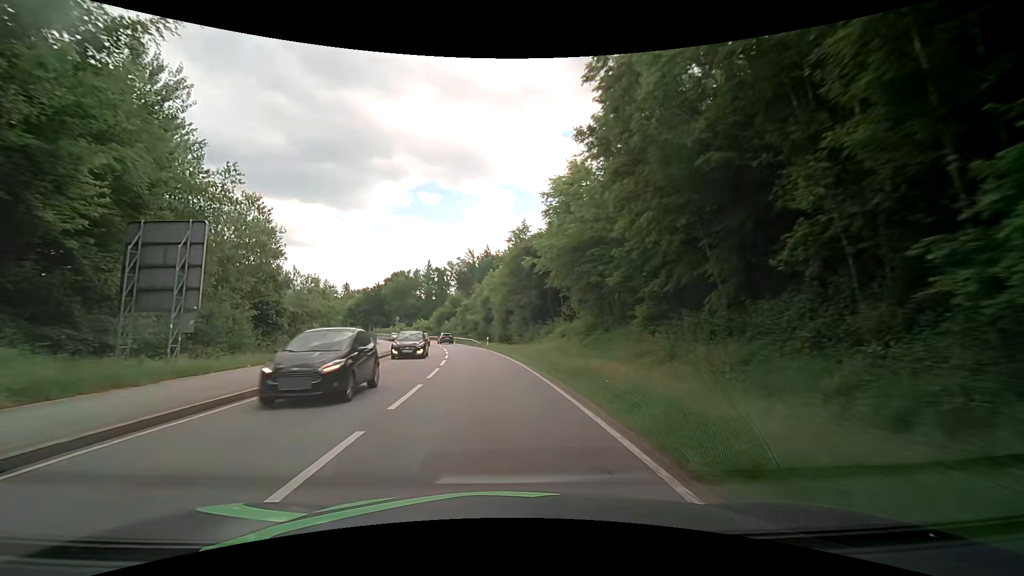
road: secondary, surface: asphalt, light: Day
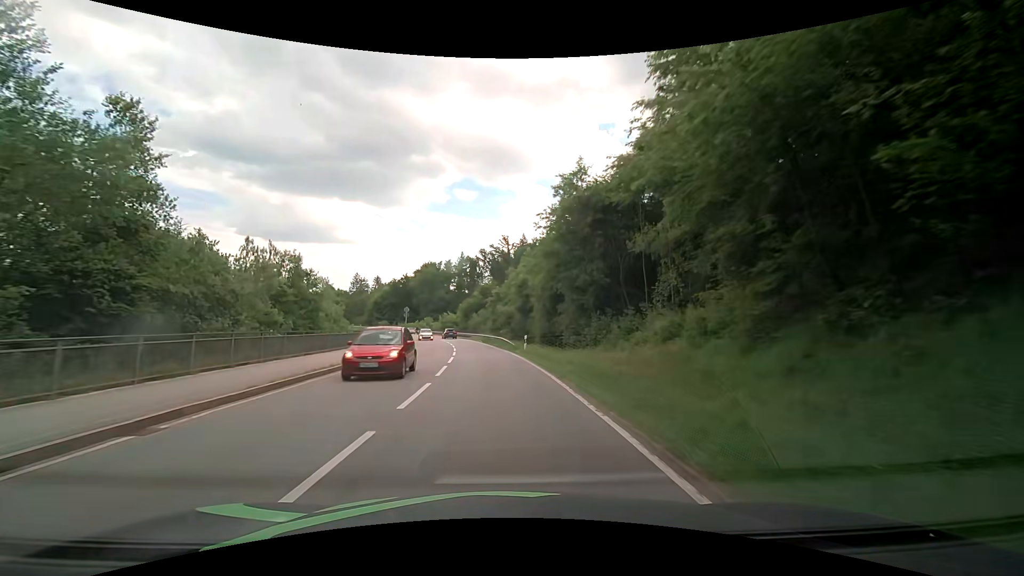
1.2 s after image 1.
(-0.7, +18.4) m; -4°
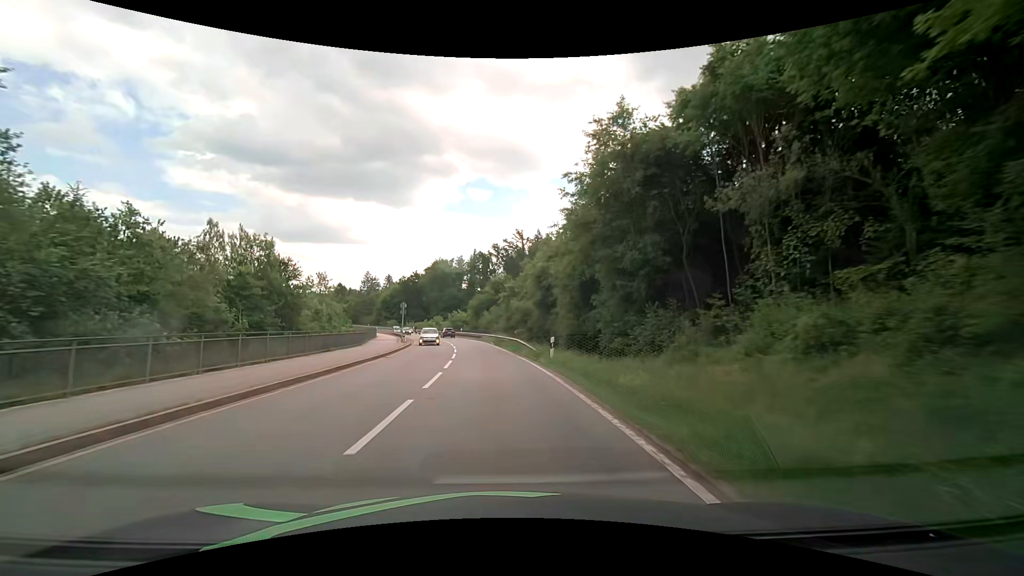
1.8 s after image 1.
(-0.3, +9.2) m; -2°
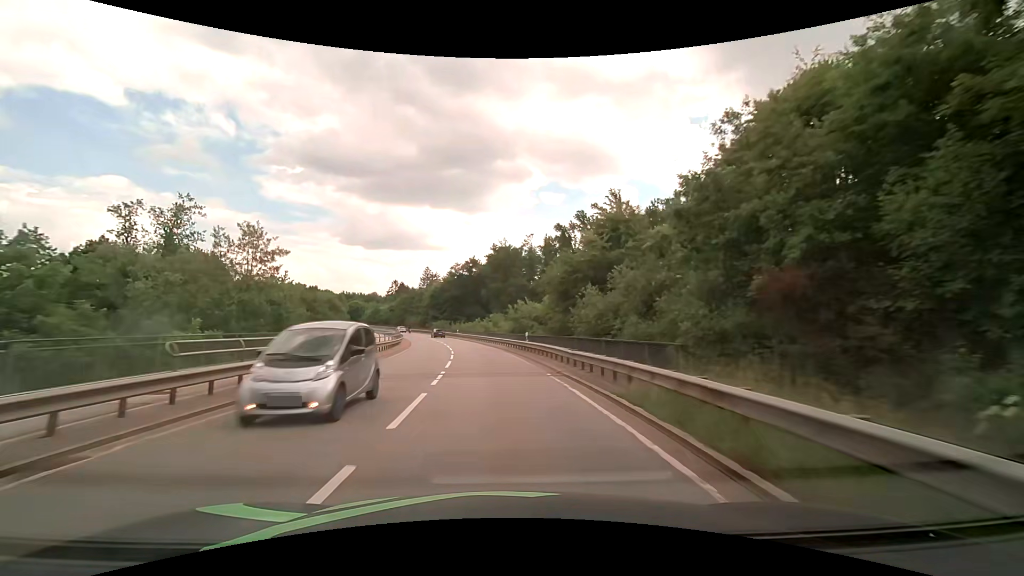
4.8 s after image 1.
(-3.9, +46.6) m; -9°
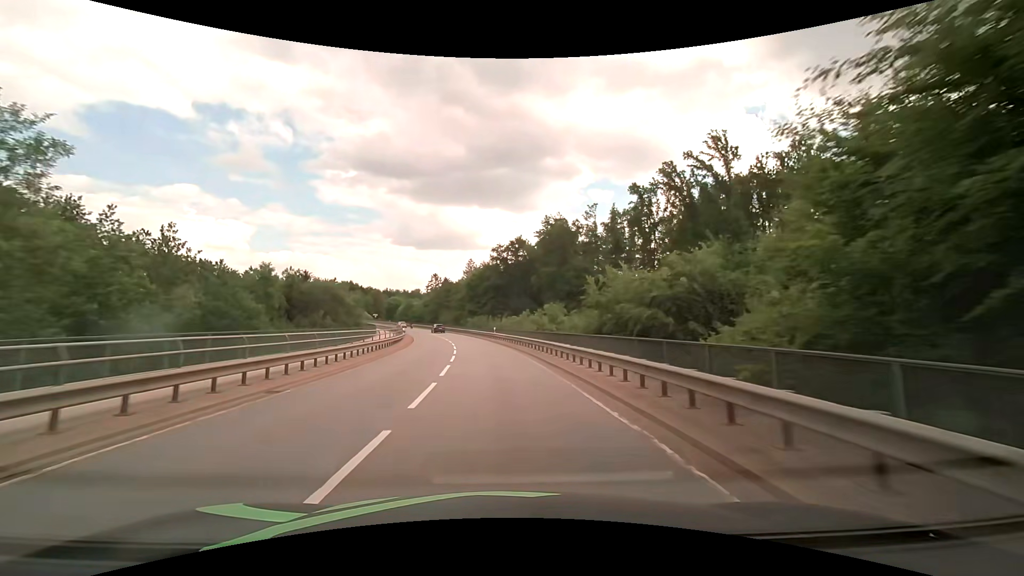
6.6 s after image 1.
(-1.5, +28.5) m; -6°
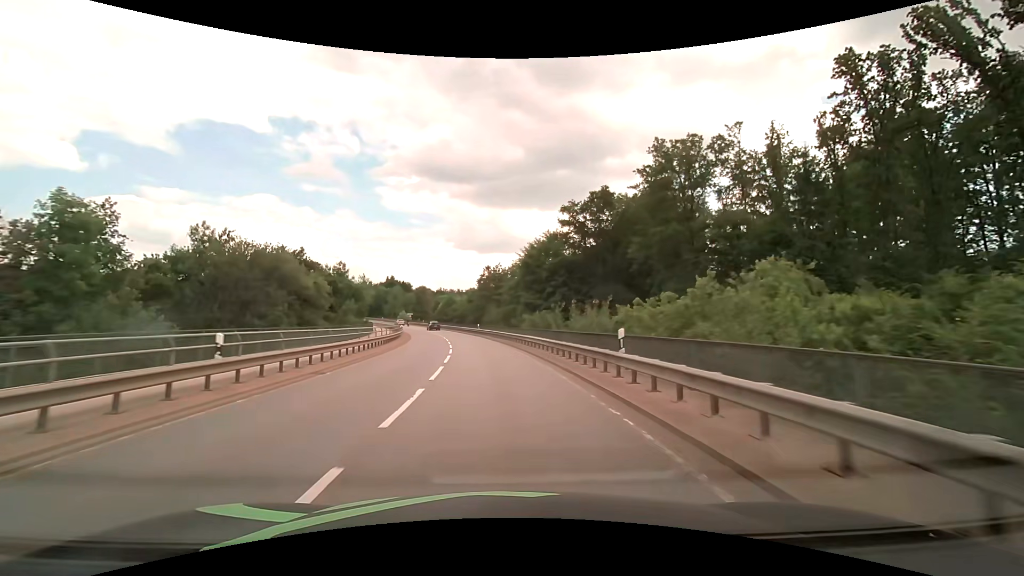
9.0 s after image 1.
(-2.3, +38.2) m; -7°
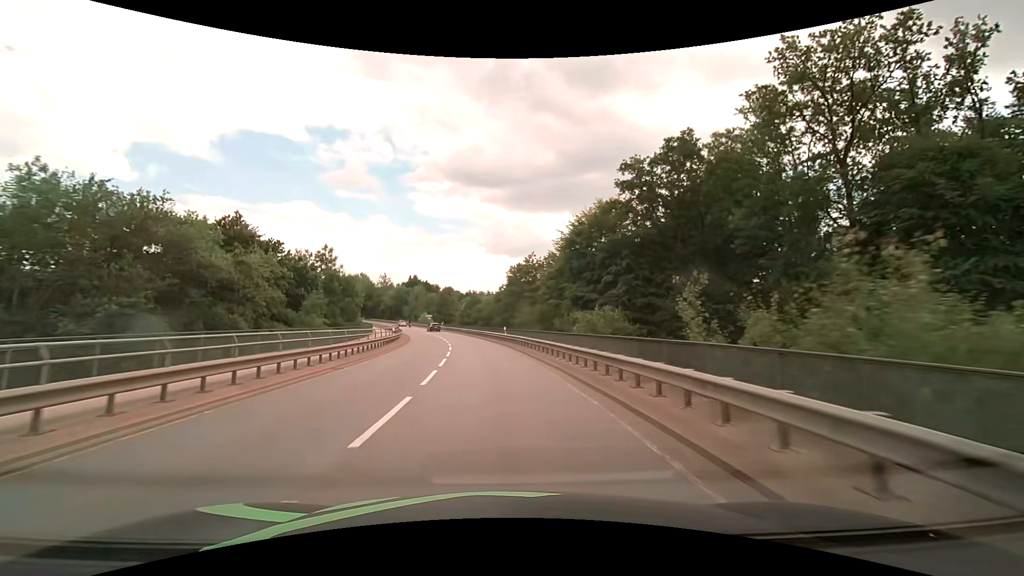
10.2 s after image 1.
(-0.6, +19.1) m; -3°
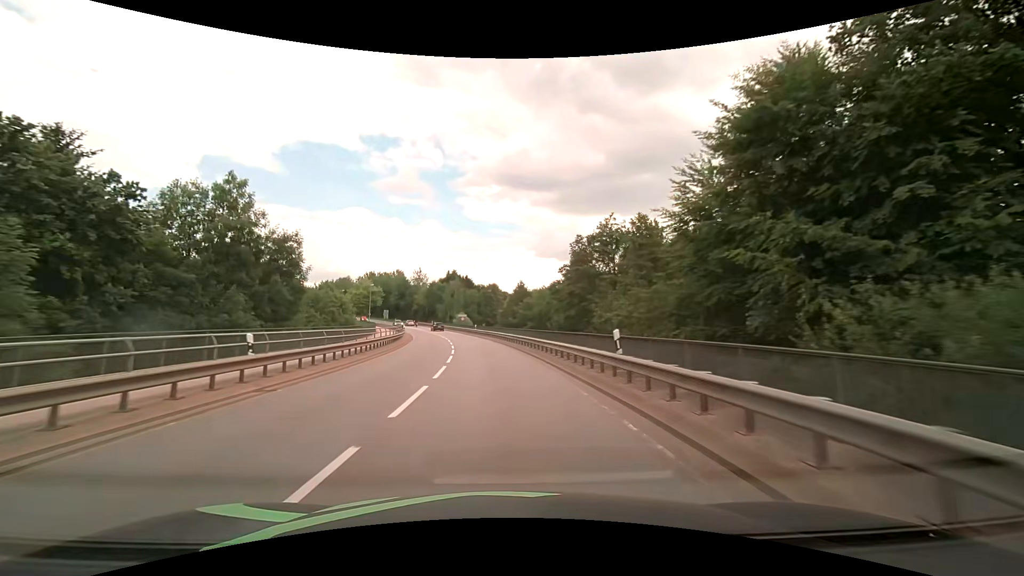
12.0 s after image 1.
(-1.5, +28.5) m; -6°
(0, +10) (-1, +20) (-1, +30) (-3, +40) (-4, +50) (-6, +60) (-8, +69) (-10, +79) (-13, +89) (-15, +98) m
